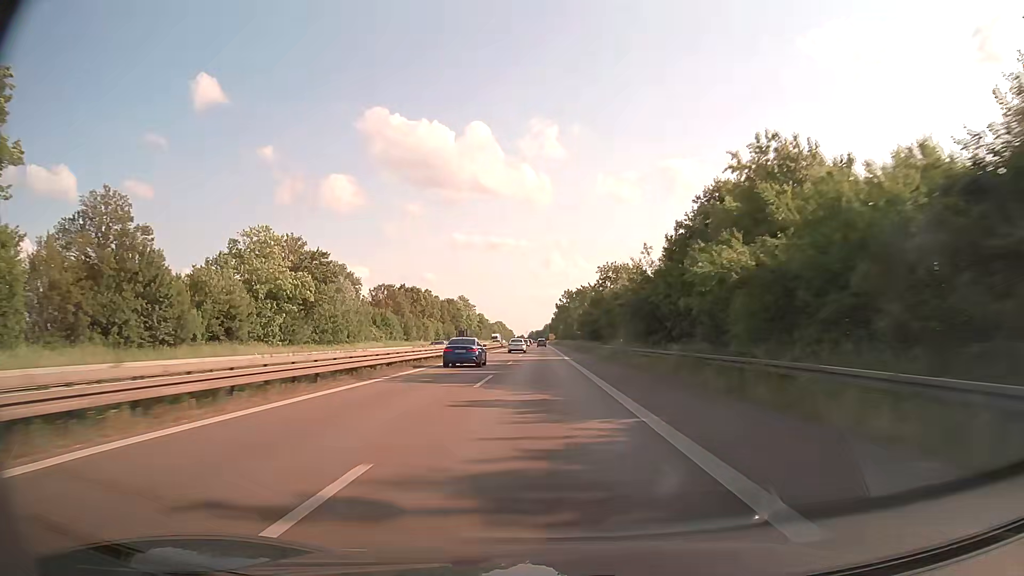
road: trunk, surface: asphalt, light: Day
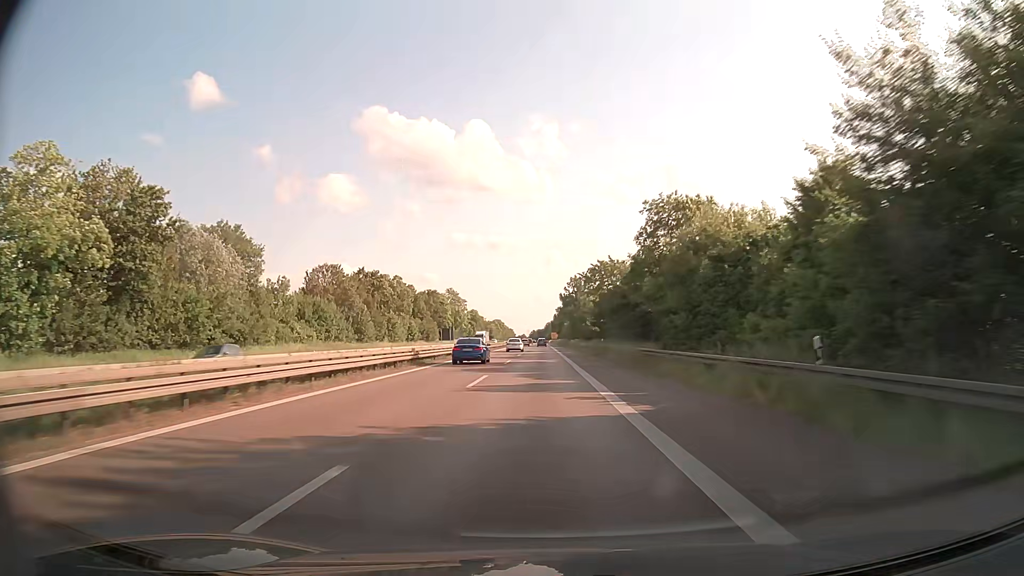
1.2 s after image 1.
(0.0, +36.0) m; 0°
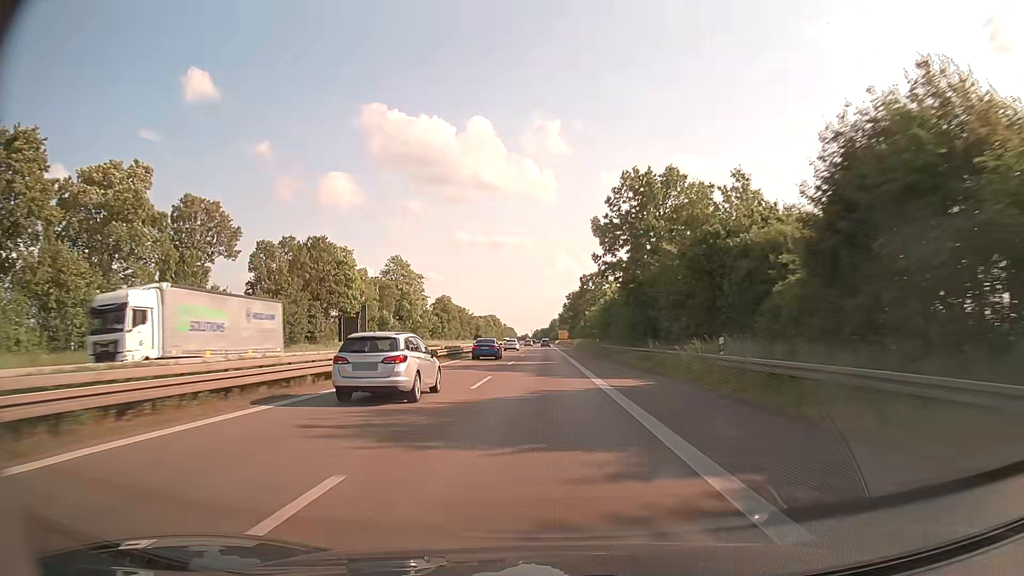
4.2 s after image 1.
(-0.7, +90.5) m; -1°
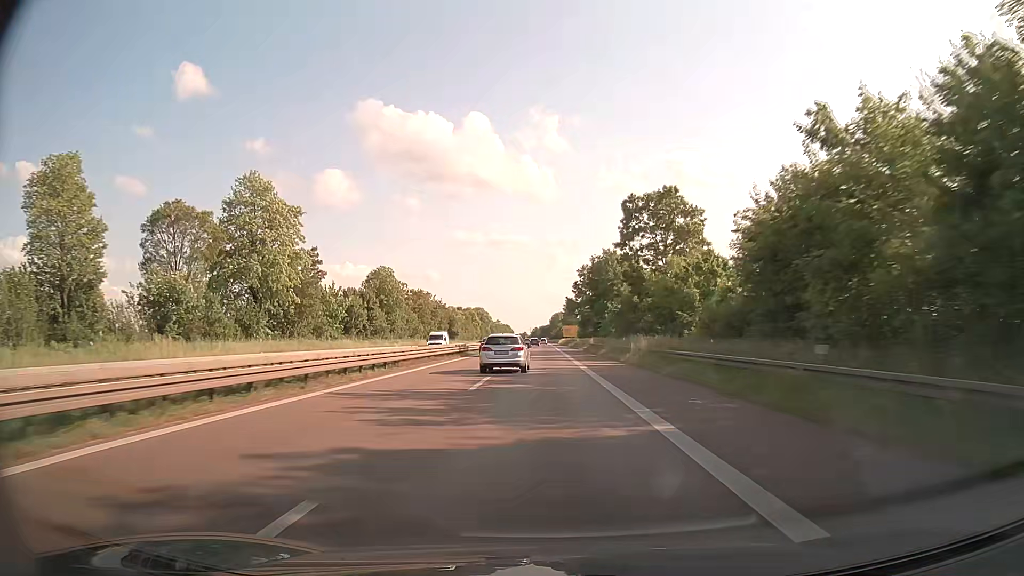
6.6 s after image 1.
(-0.1, +73.1) m; 0°
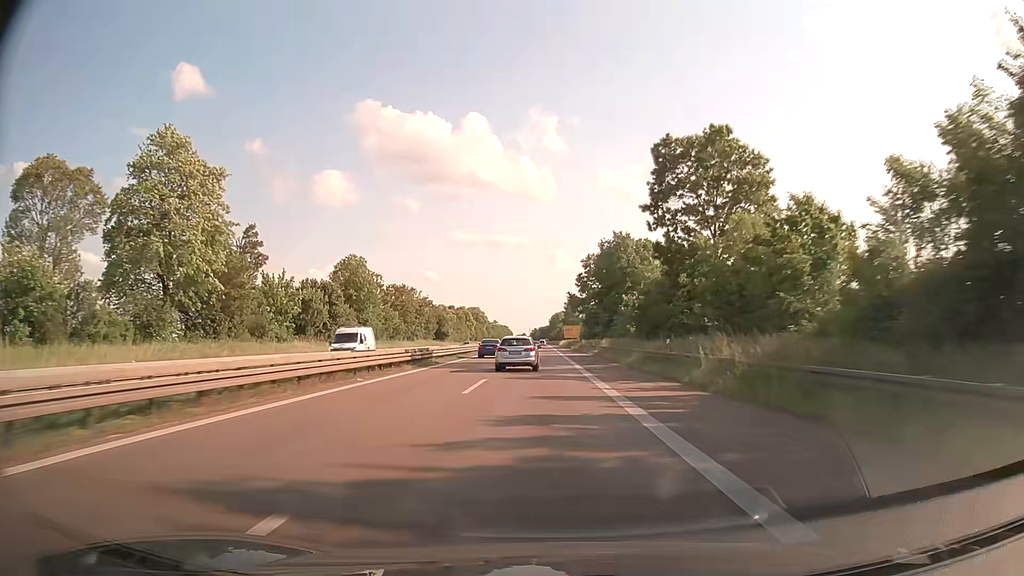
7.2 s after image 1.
(0.0, +18.4) m; 0°
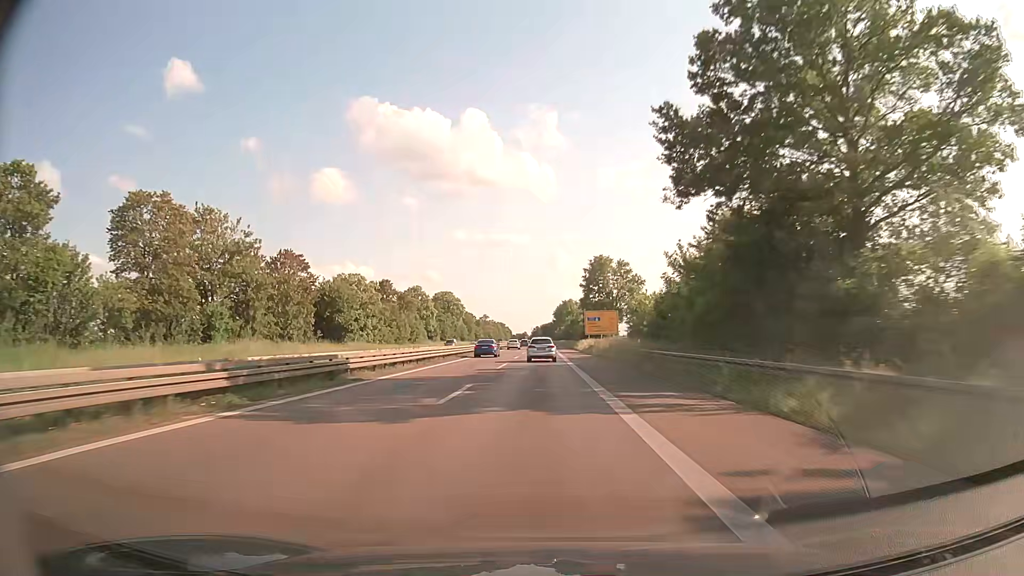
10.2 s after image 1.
(-0.2, +92.4) m; 0°
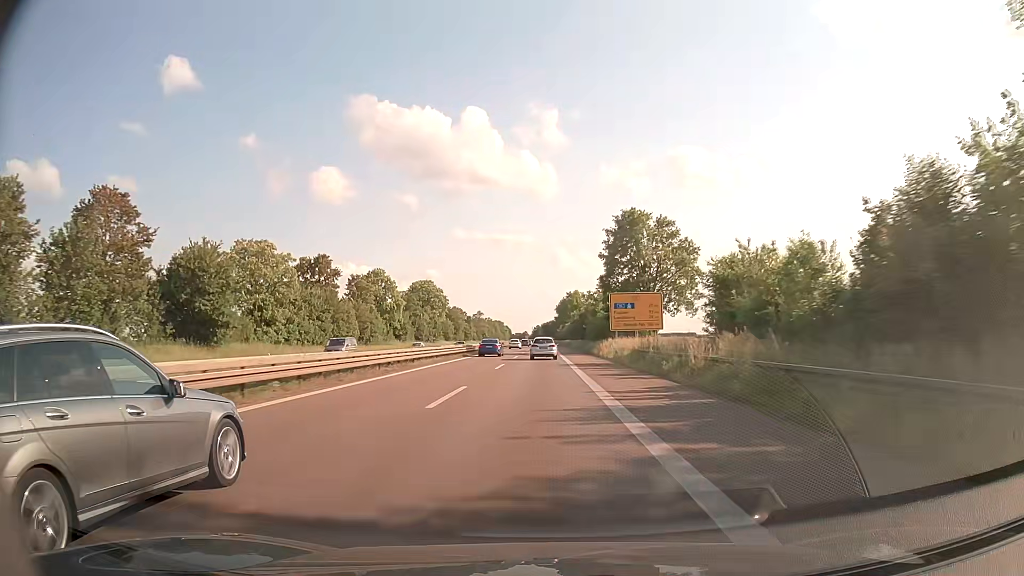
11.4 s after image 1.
(-0.1, +37.1) m; 0°
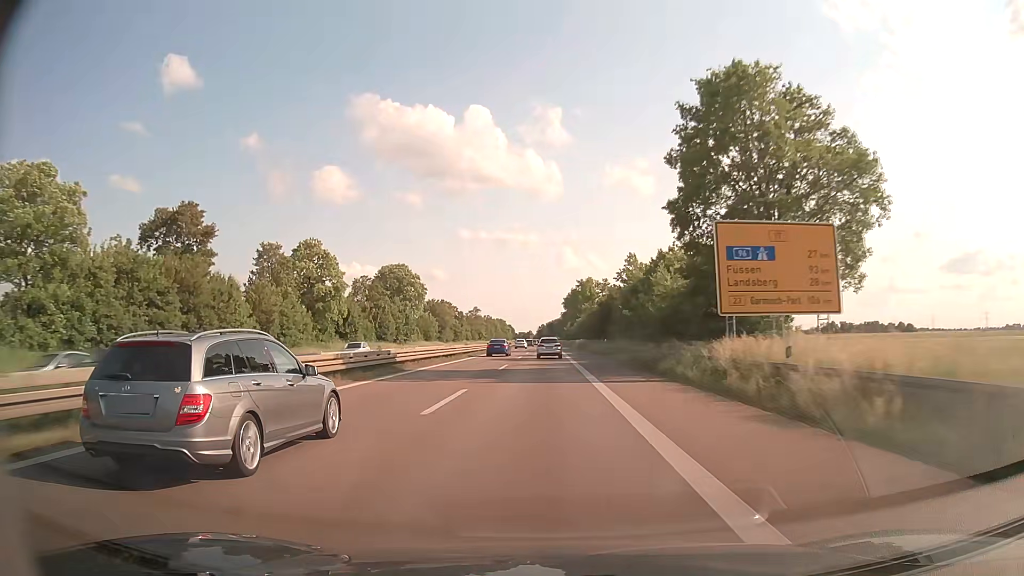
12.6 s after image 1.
(-0.1, +37.2) m; 0°
(0, +10) (0, +20) (0, +30) (0, +40) (0, +50) (0, +60) (0, +70) (0, +80) (0, +90) (0, +100) m
